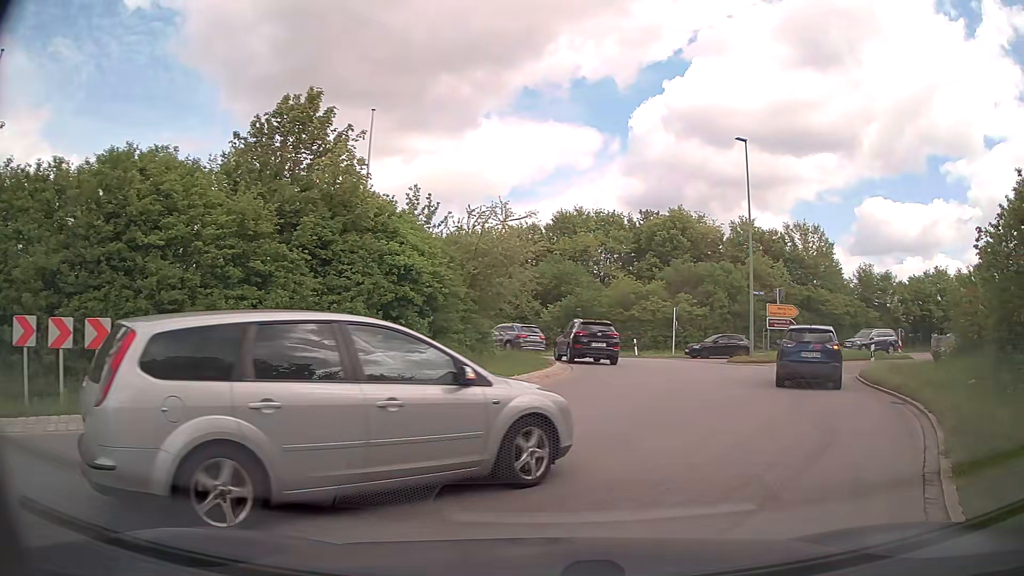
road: trunk_link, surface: asphalt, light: Day
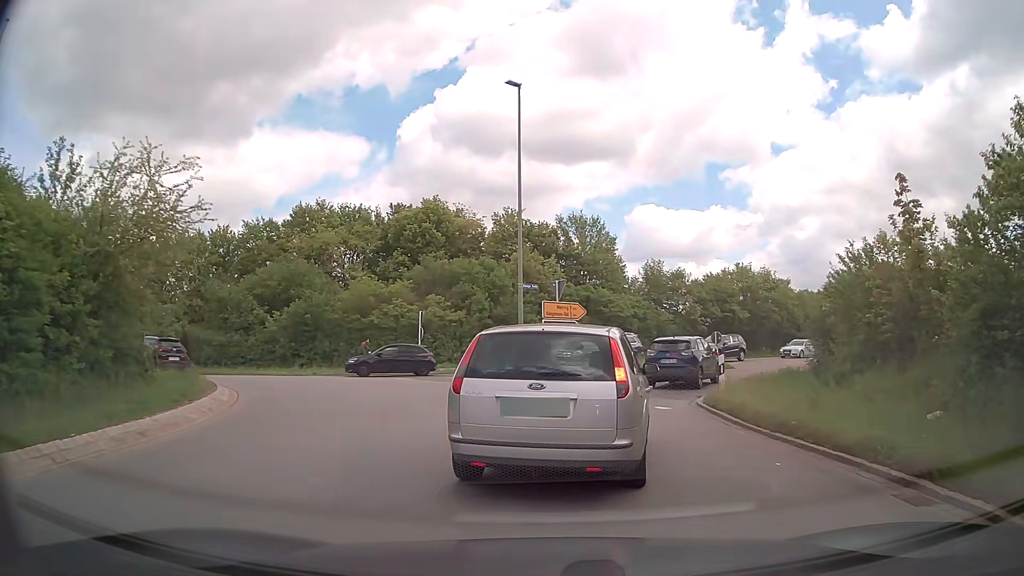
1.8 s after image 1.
(+1.7, +9.0) m; +20°
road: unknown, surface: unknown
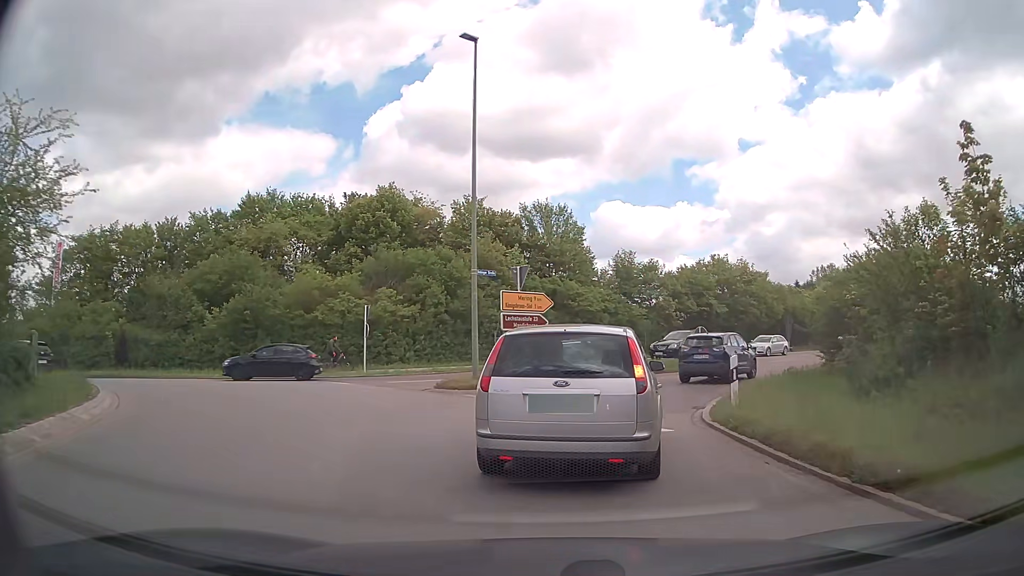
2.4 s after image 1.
(+0.1, +3.9) m; +2°
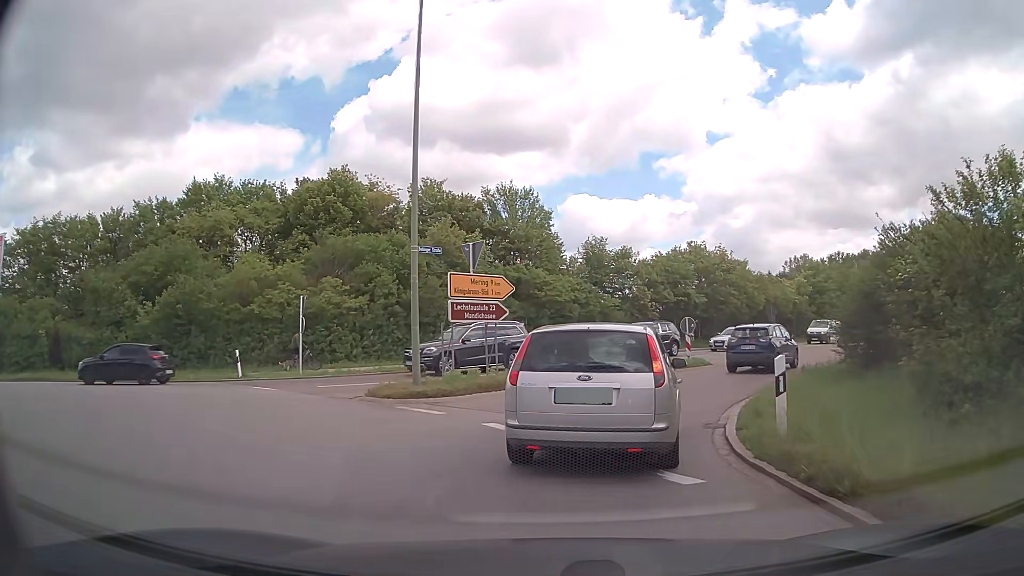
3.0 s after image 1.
(+0.1, +4.0) m; +2°
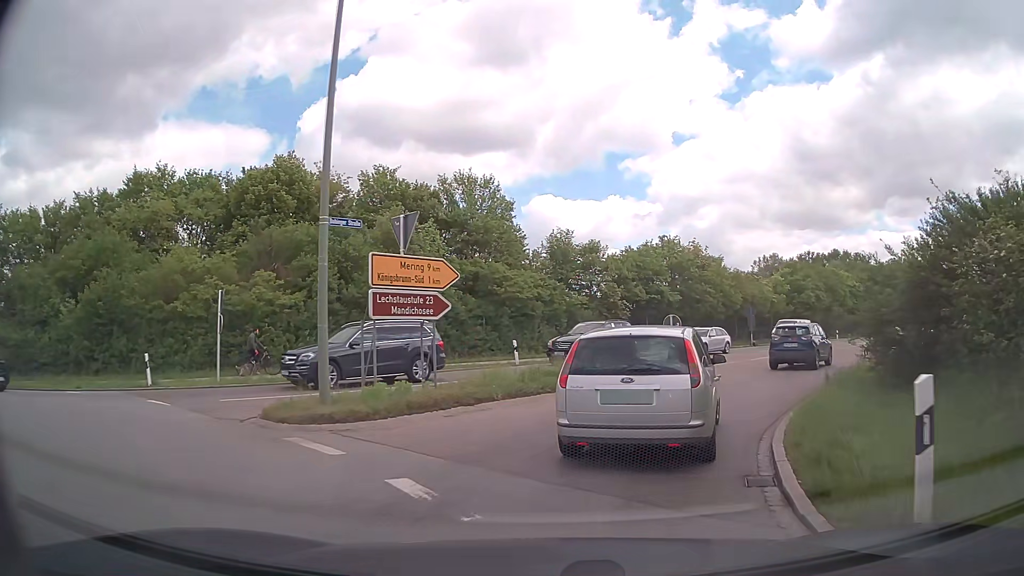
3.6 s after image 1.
(+0.2, +4.0) m; +4°
